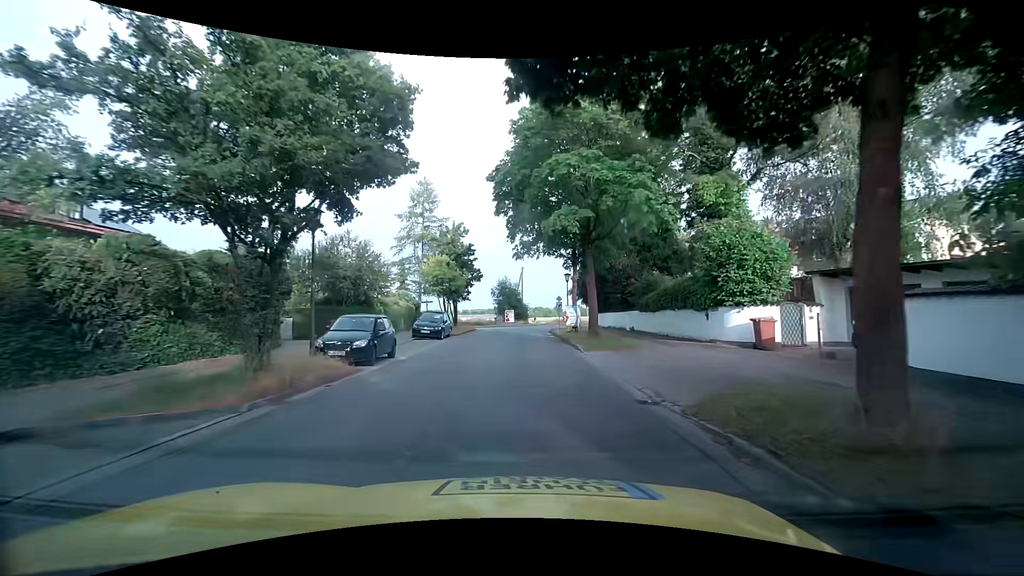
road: tertiary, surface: asphalt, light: Day
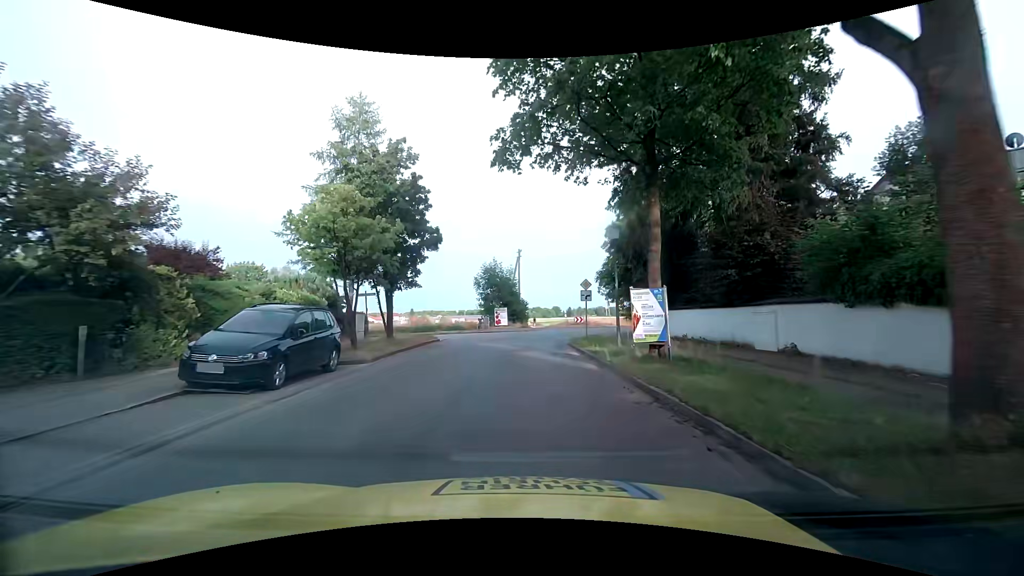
(0.0, +19.3) m; 0°
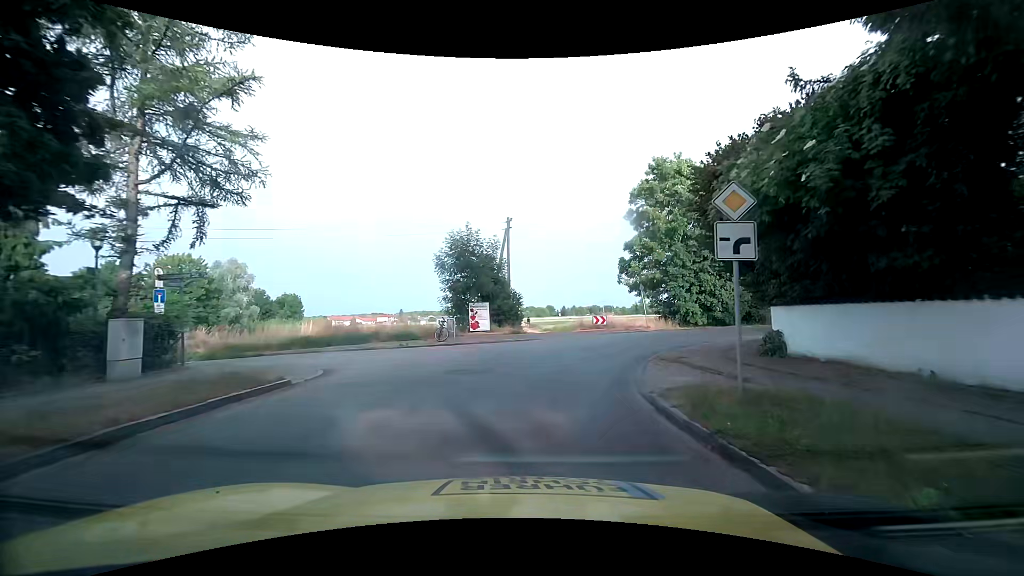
(+0.3, +16.7) m; +1°
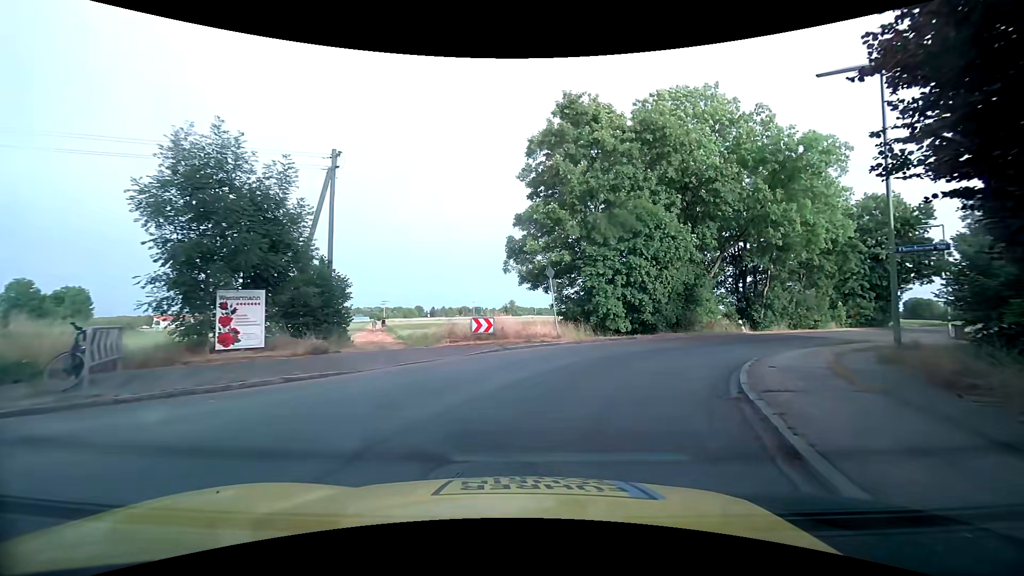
(+1.0, +13.6) m; +15°
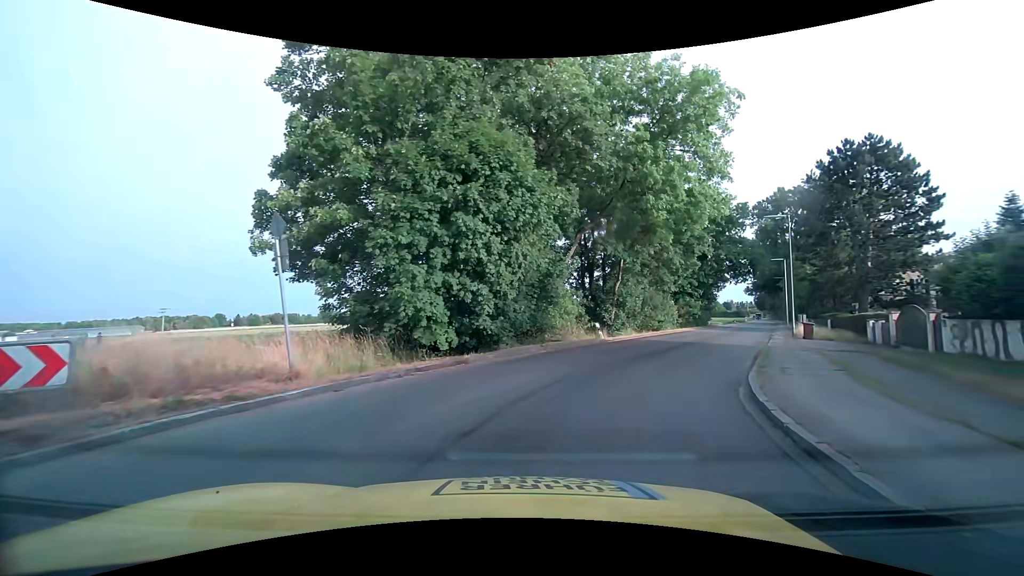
(+1.5, +10.9) m; +19°
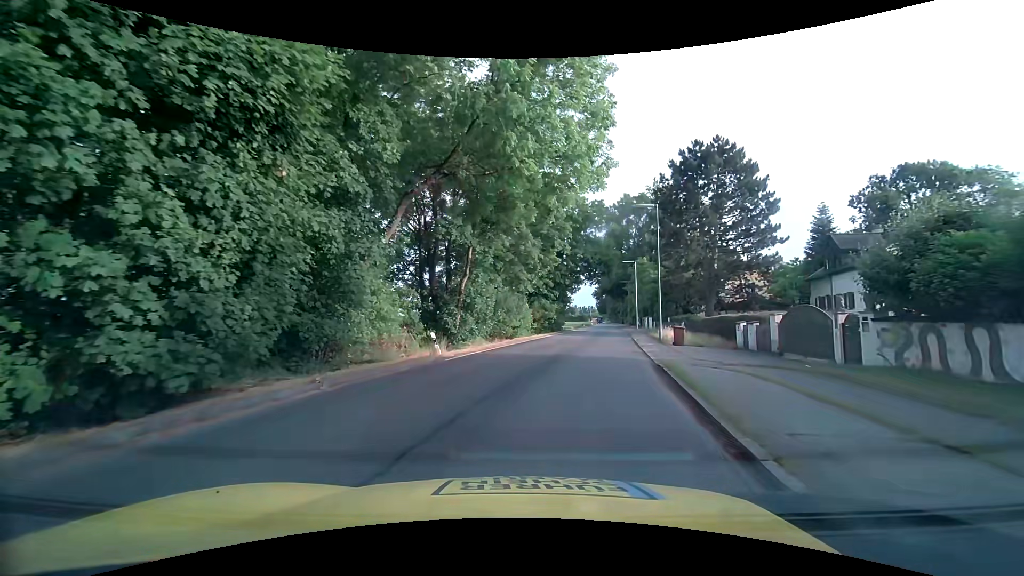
(+1.2, +7.9) m; +16°
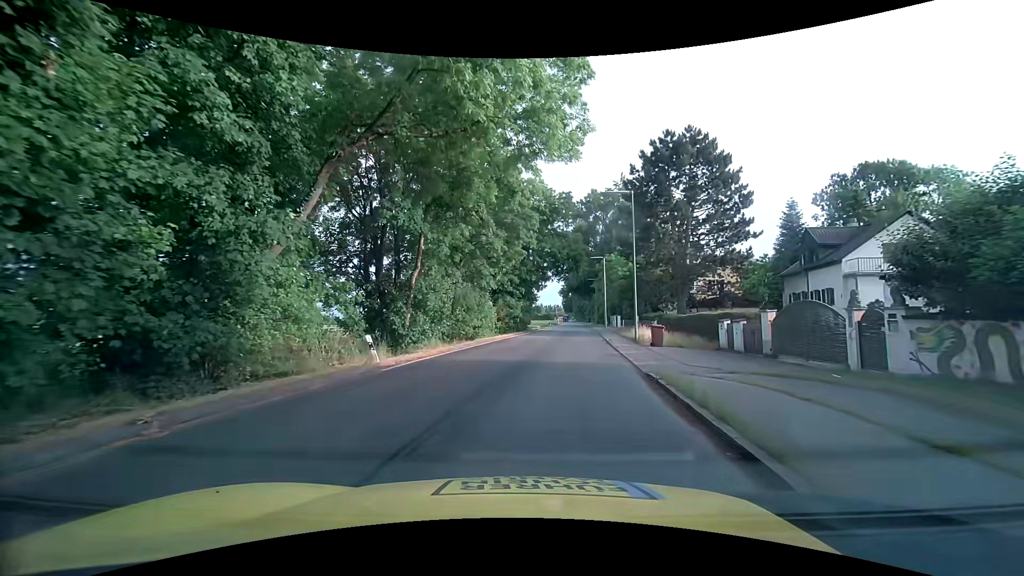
(+0.2, +3.3) m; +4°
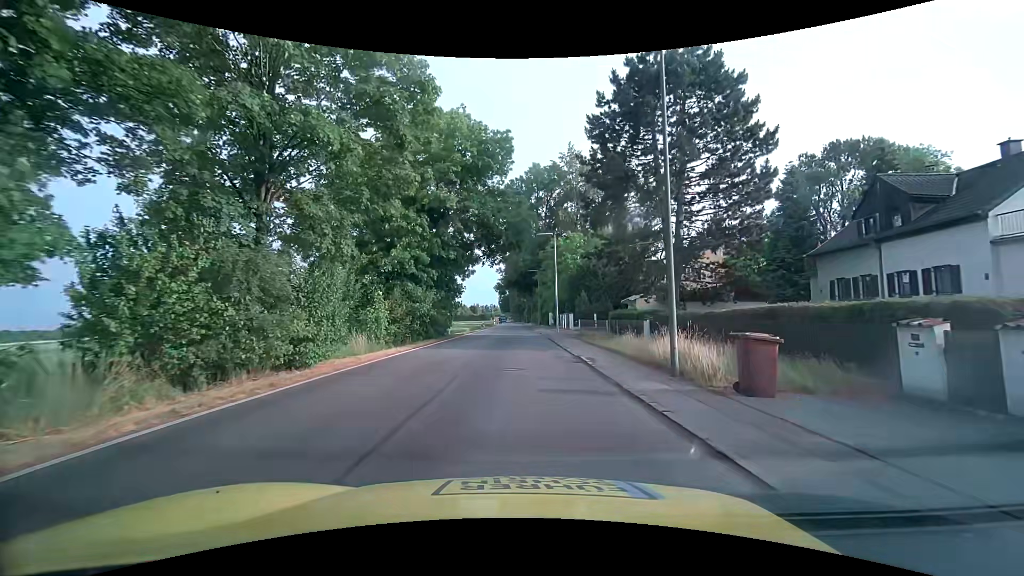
(+1.4, +16.6) m; +8°
(0, +10) (0, +20) (0, +30) (0, +40) (0, +50) (0, +60) (-1, +70) (-1, +80) (-1, +90) (-1, +100) m
